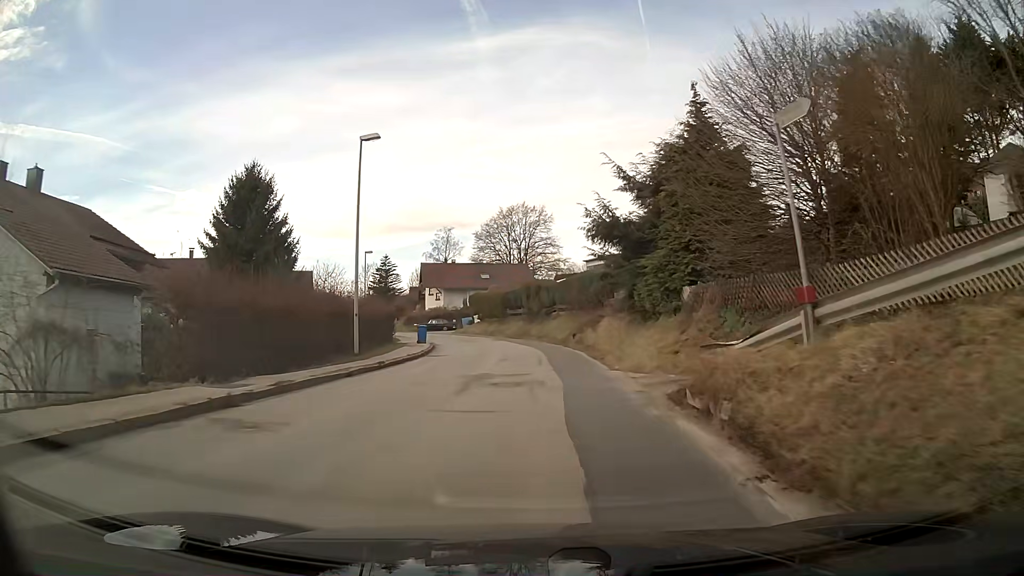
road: secondary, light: Day
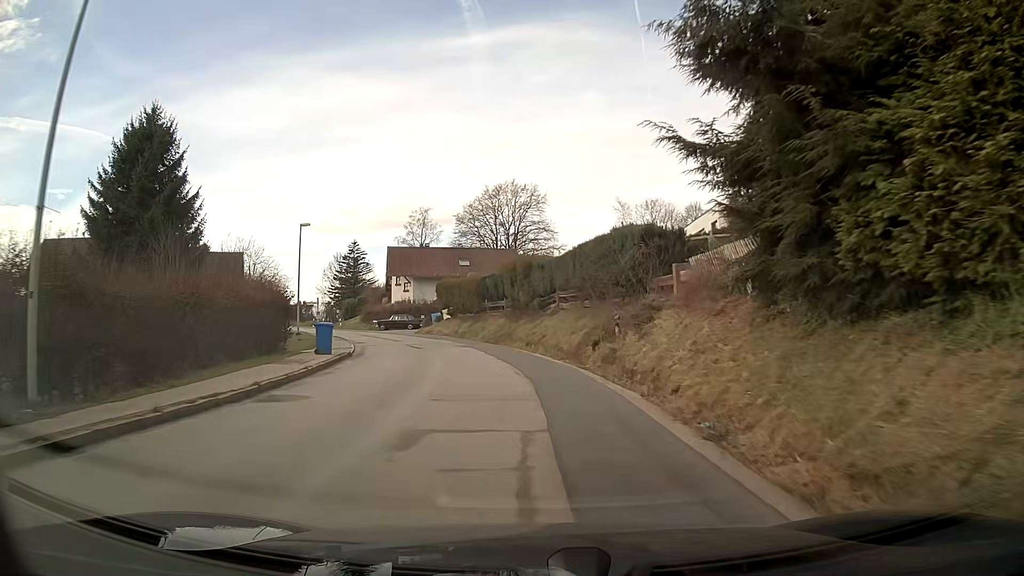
(+0.1, +17.2) m; 0°
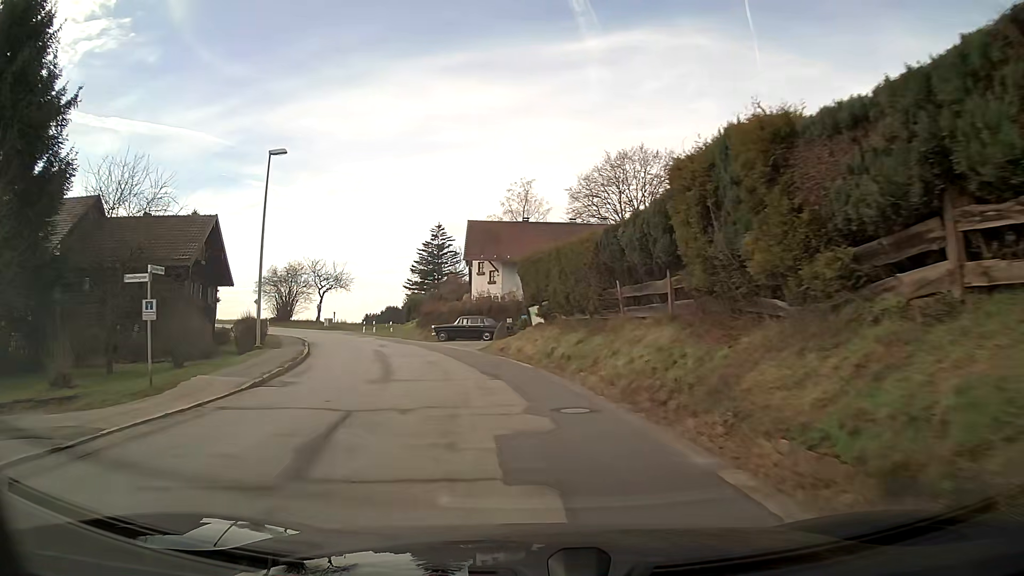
(-2.1, +24.8) m; -12°
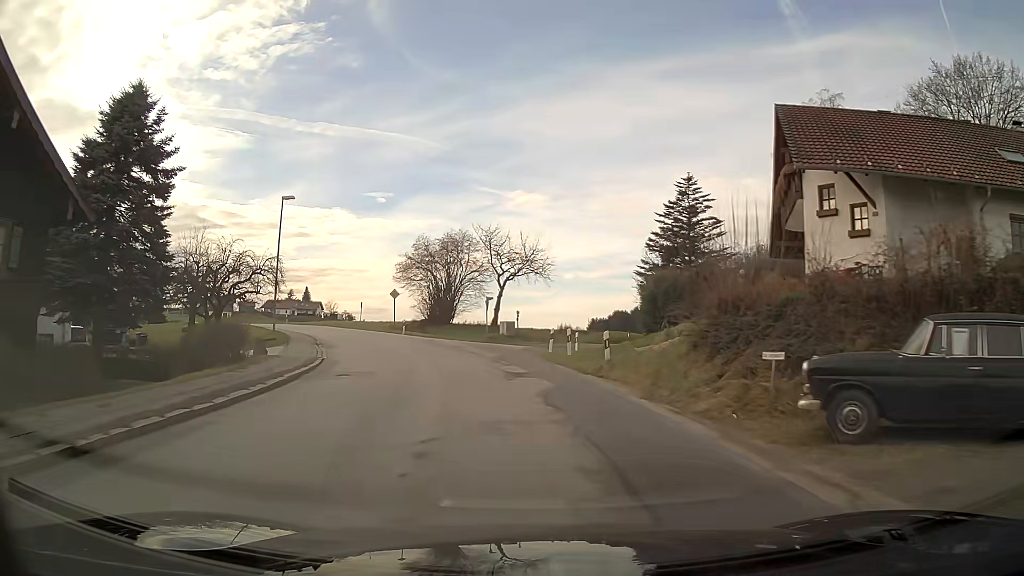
(-5.7, +32.1) m; -19°
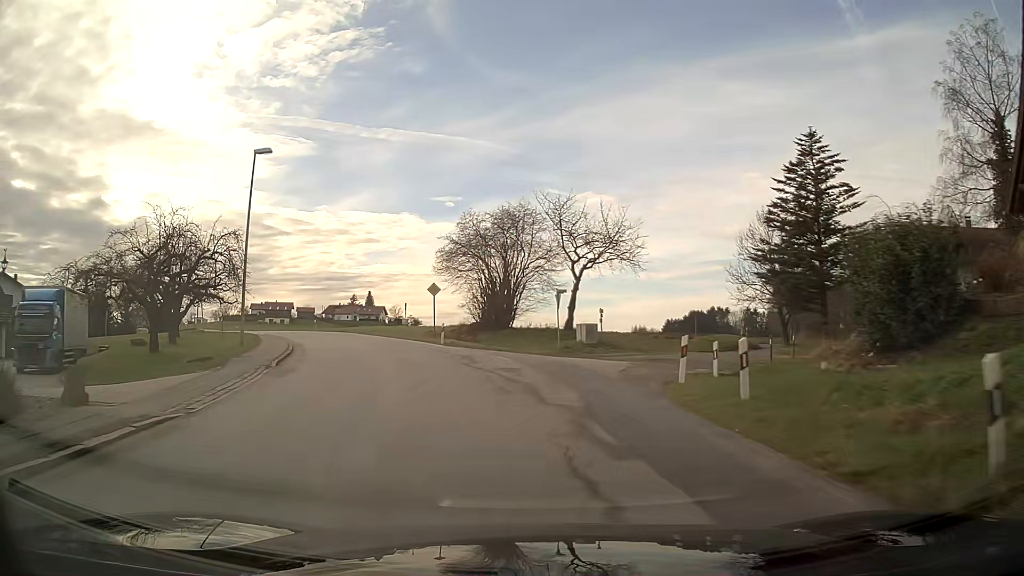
(-0.7, +13.5) m; -7°
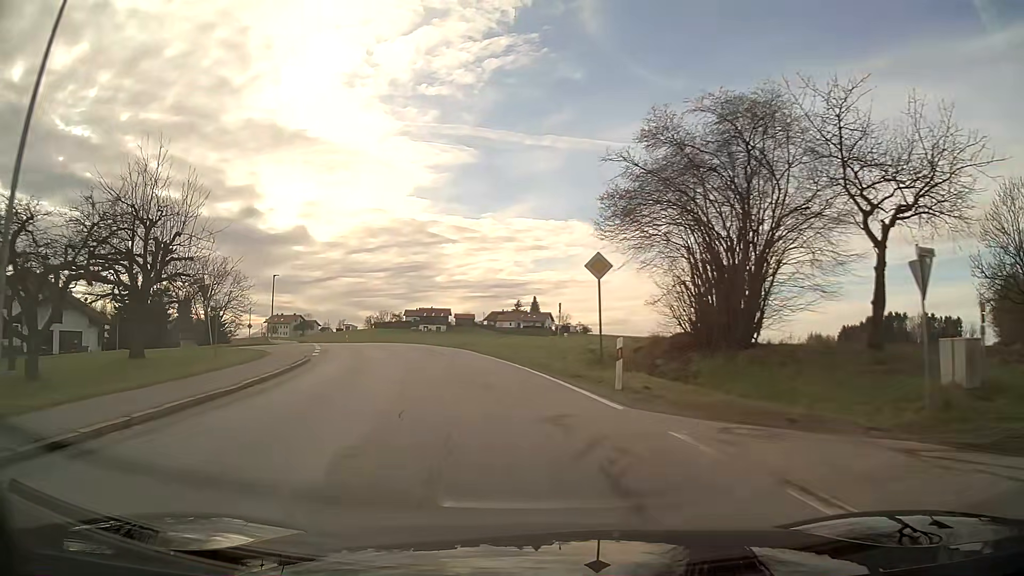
(-2.4, +20.5) m; -14°
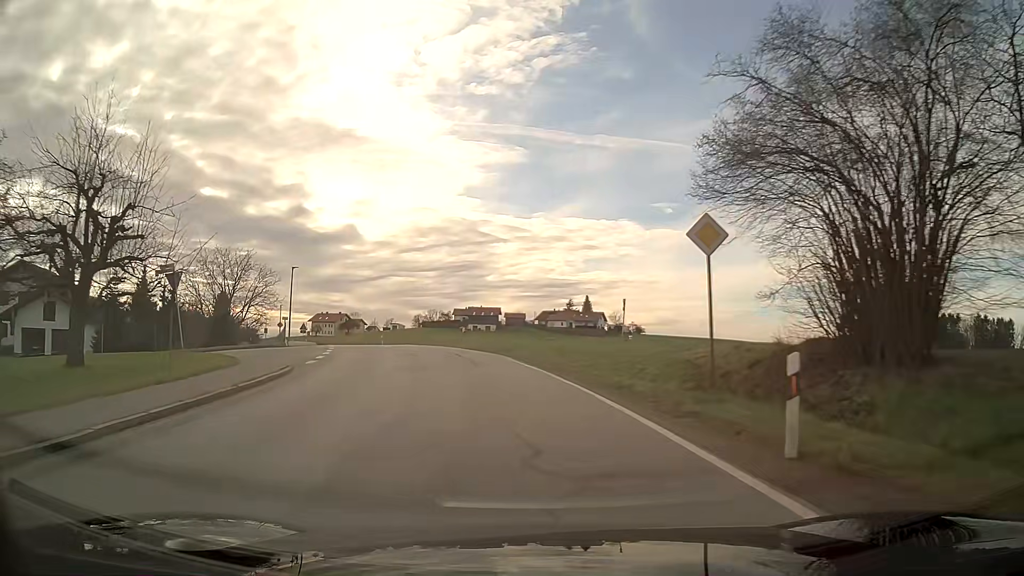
(-0.3, +7.0) m; -5°
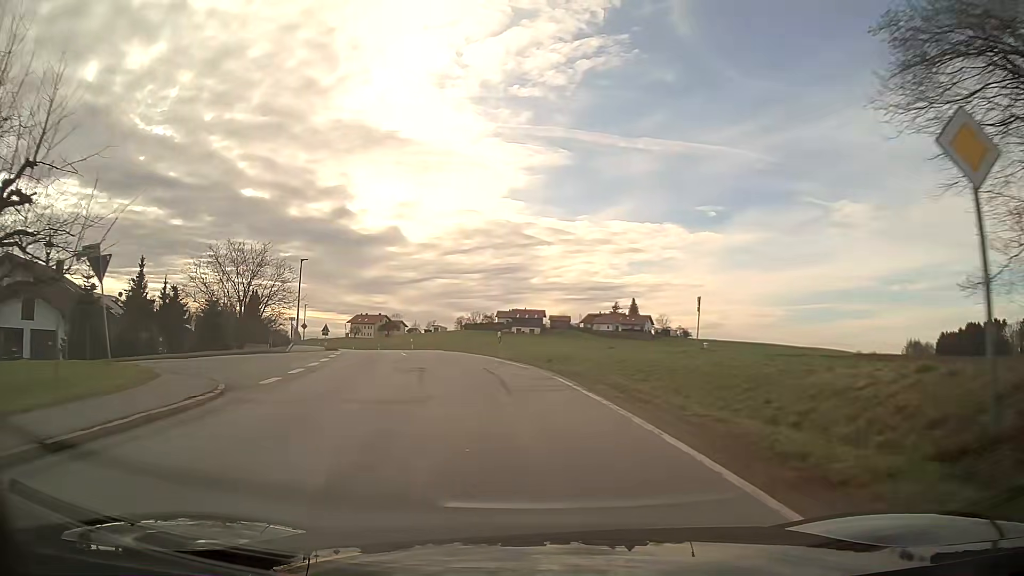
(-0.3, +7.2) m; -4°
